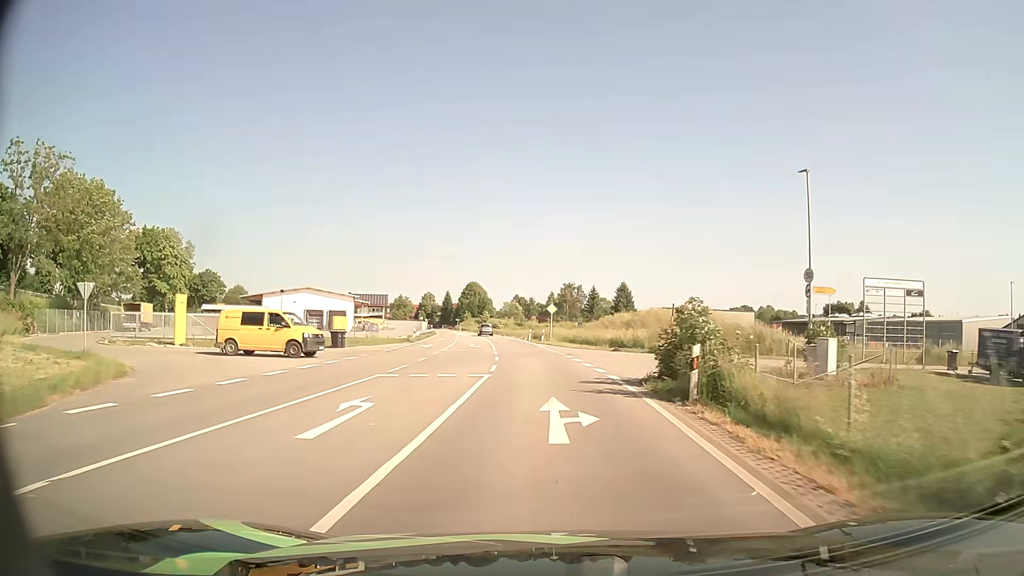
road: primary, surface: asphalt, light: Day
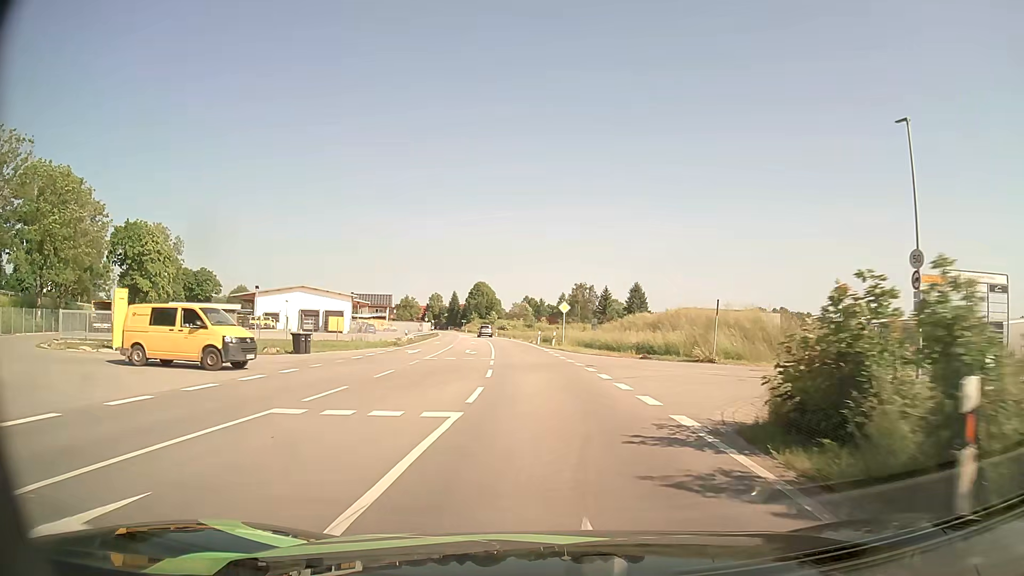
(-0.1, +8.0) m; -1°
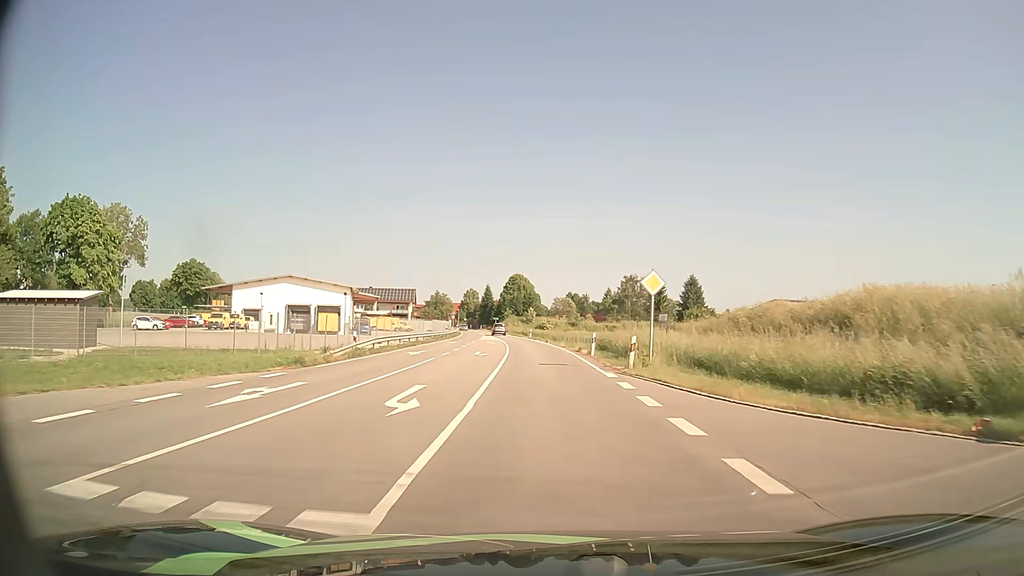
(-0.7, +24.3) m; -4°
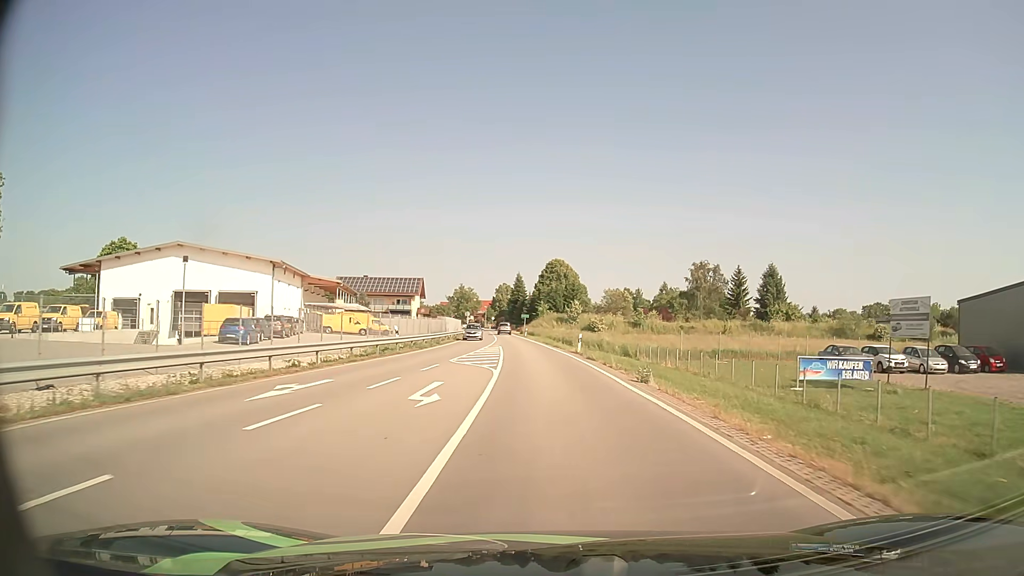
(-1.3, +40.2) m; -4°
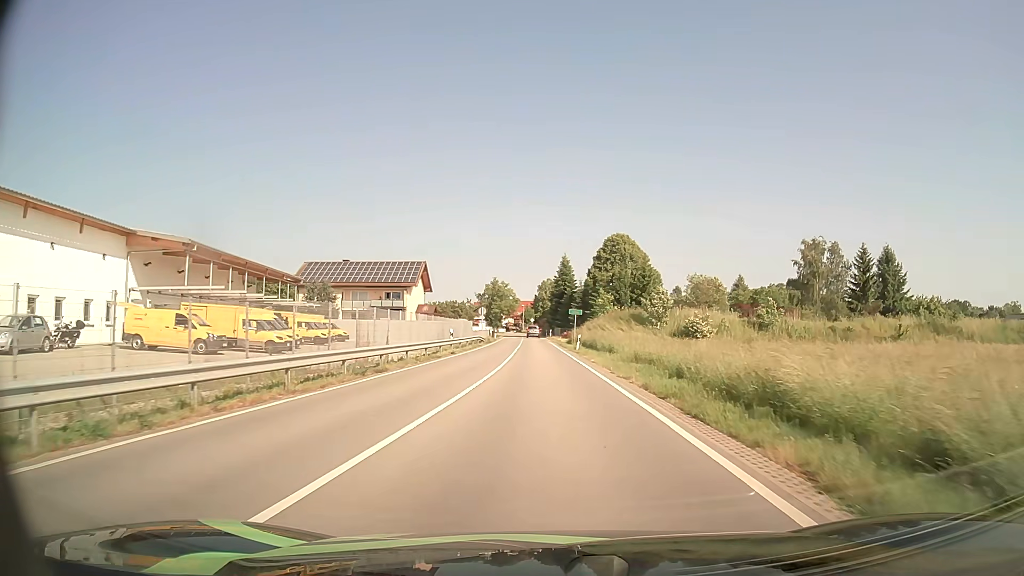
(-1.4, +40.2) m; -4°
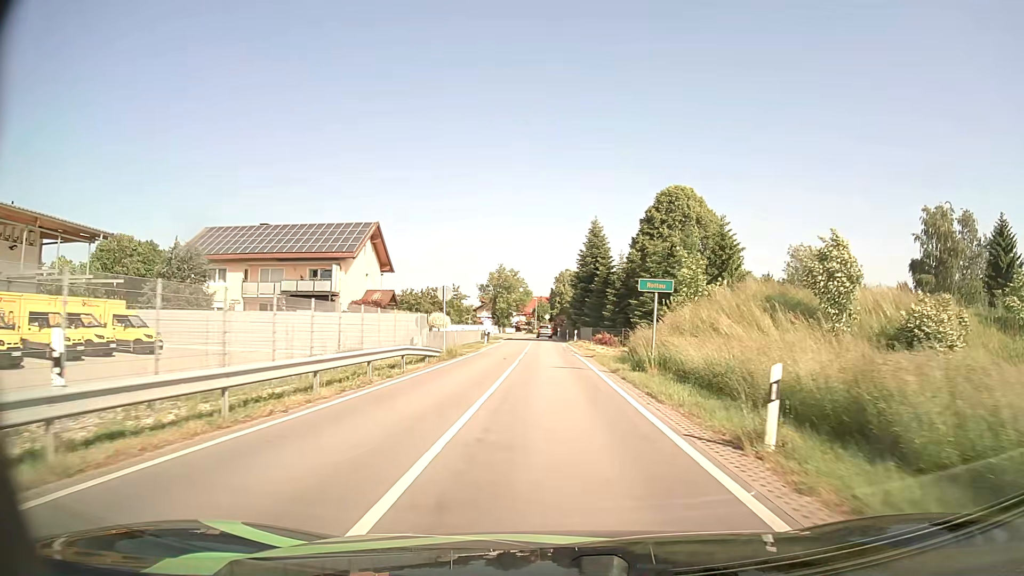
(-0.5, +33.1) m; -1°
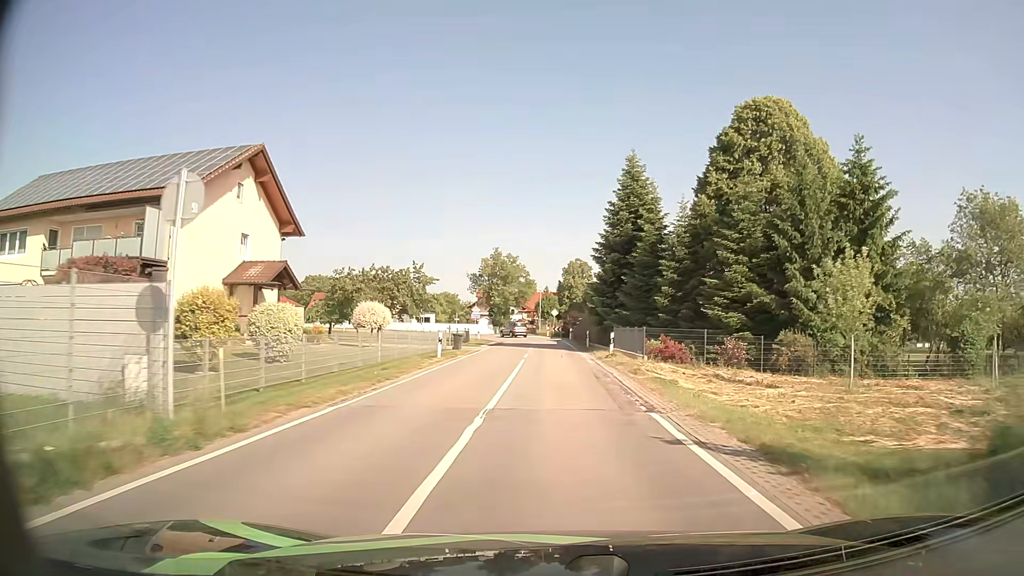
(-0.1, +25.4) m; -1°
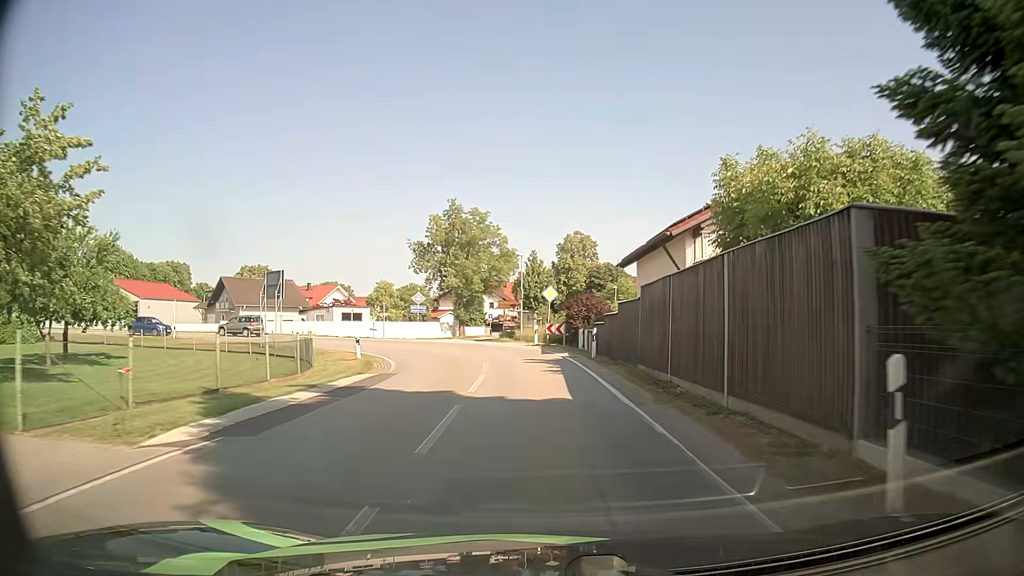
(+0.1, +39.3) m; 0°
(0, +10) (0, +20) (-1, +30) (-5, +39) (-12, +46) (-21, +50) (-31, +52) (-41, +51) (-51, +51) (-61, +51) m
